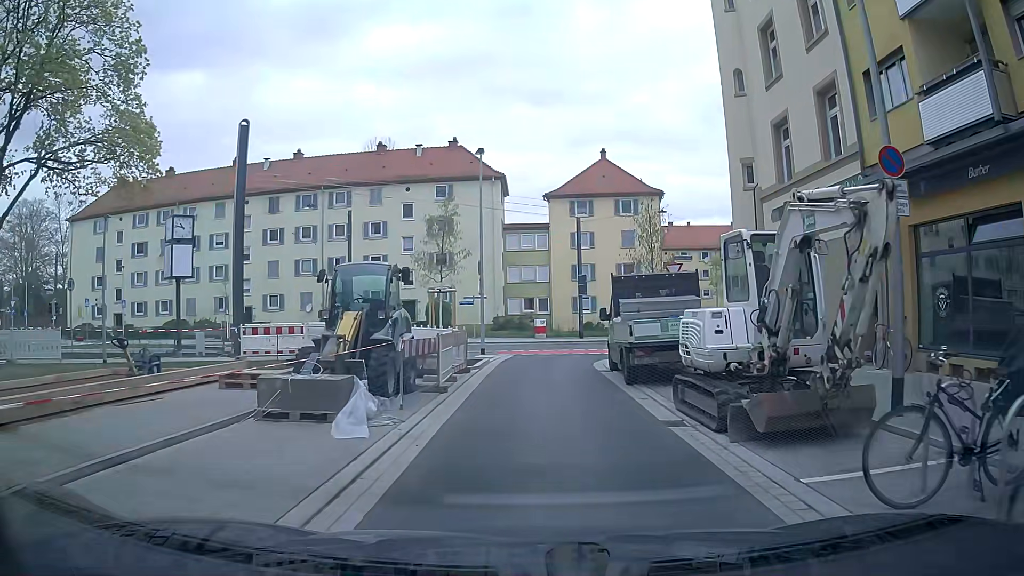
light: Day
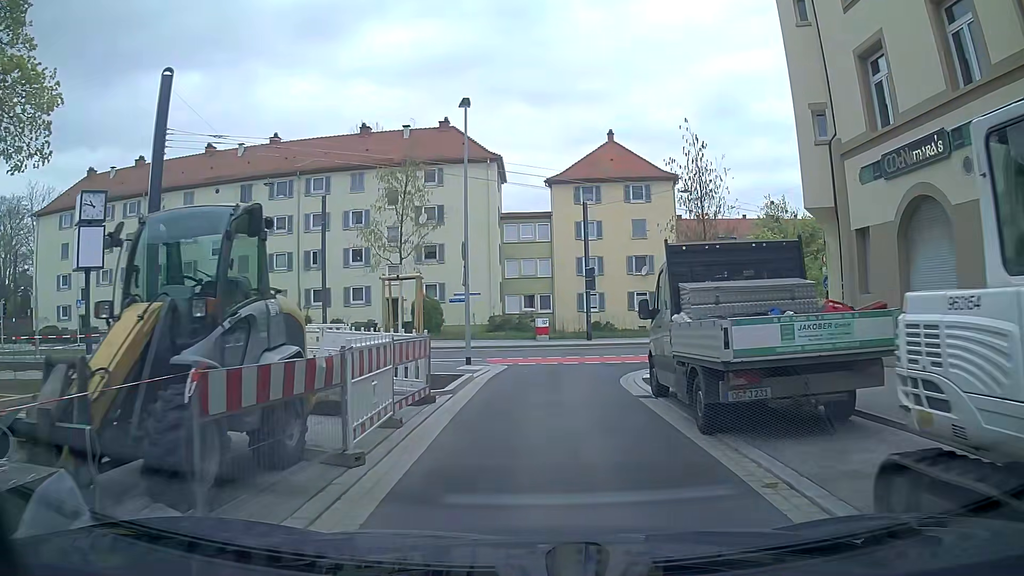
(0.0, +6.4) m; +1°
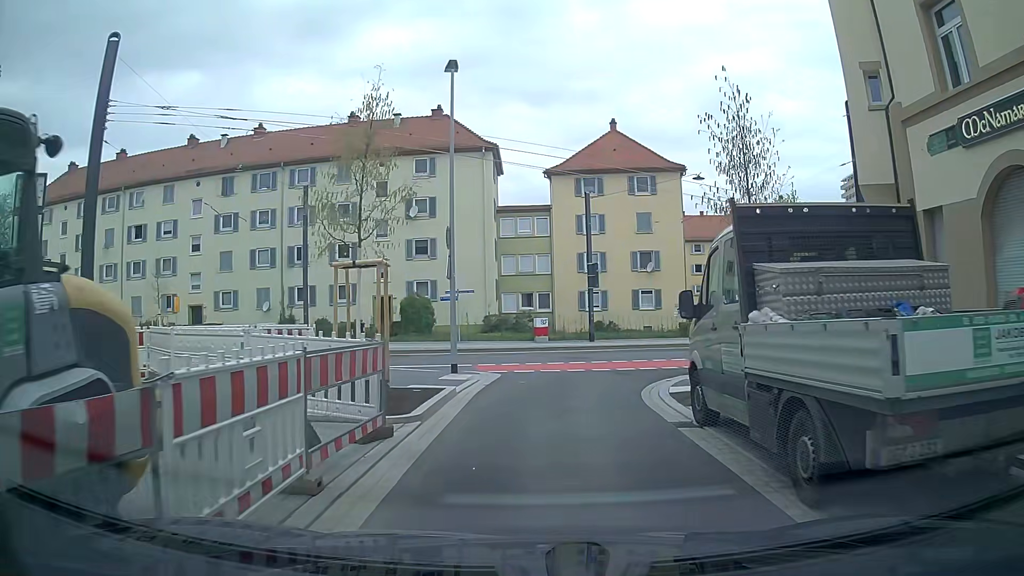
(0.0, +3.2) m; -1°
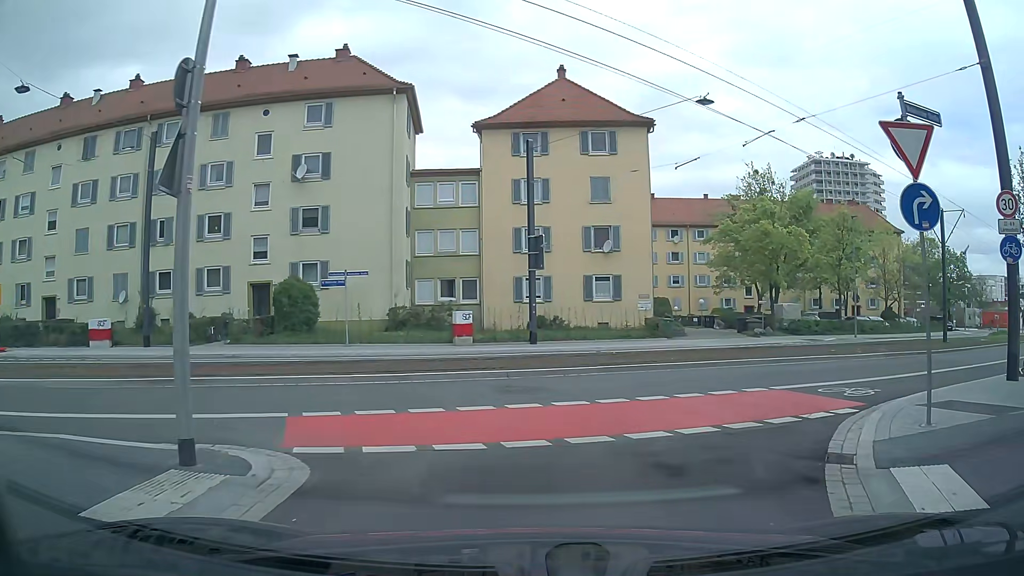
(+0.2, +11.0) m; +6°
